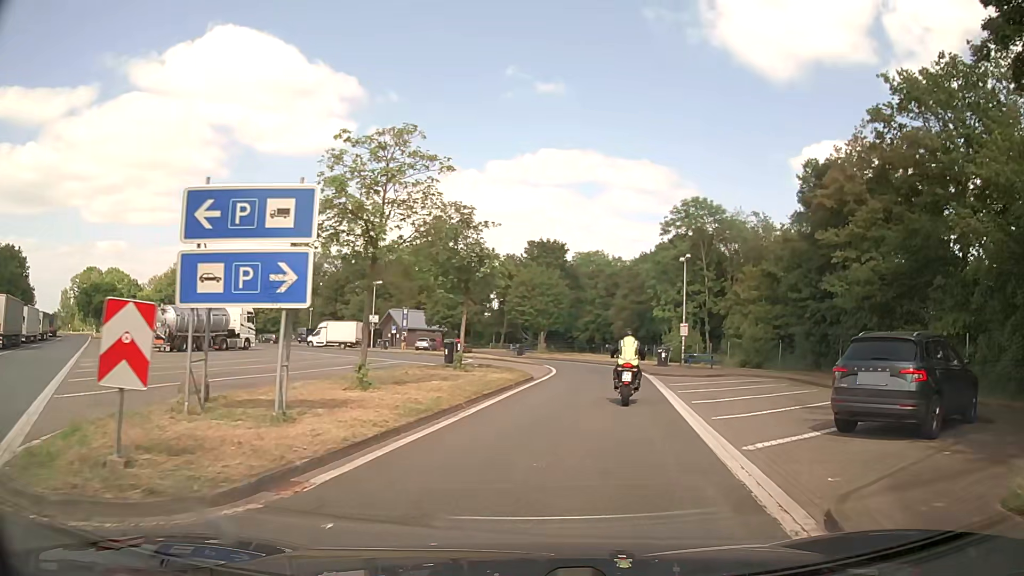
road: service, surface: asphalt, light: Day
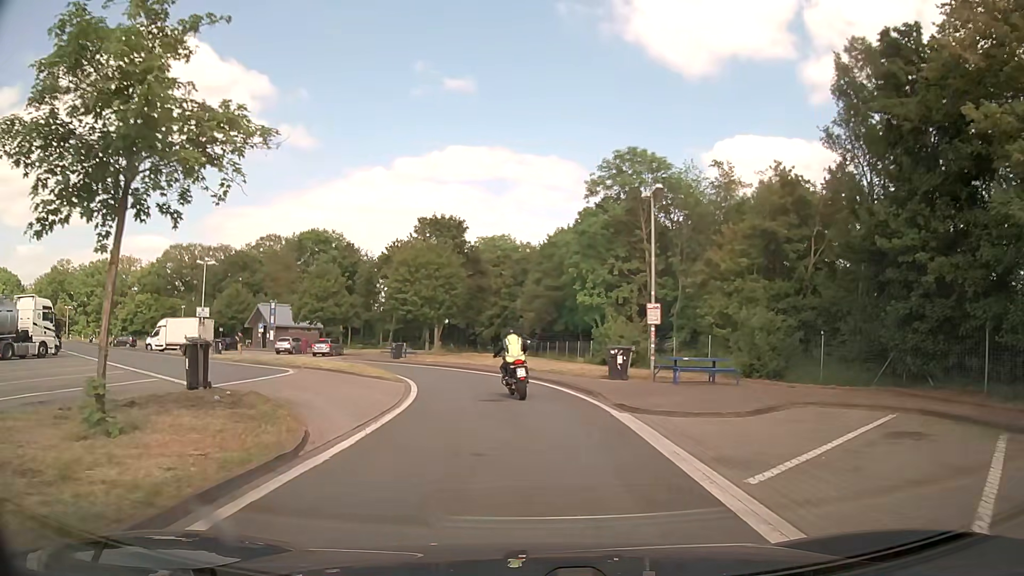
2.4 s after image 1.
(+2.0, +16.6) m; +8°
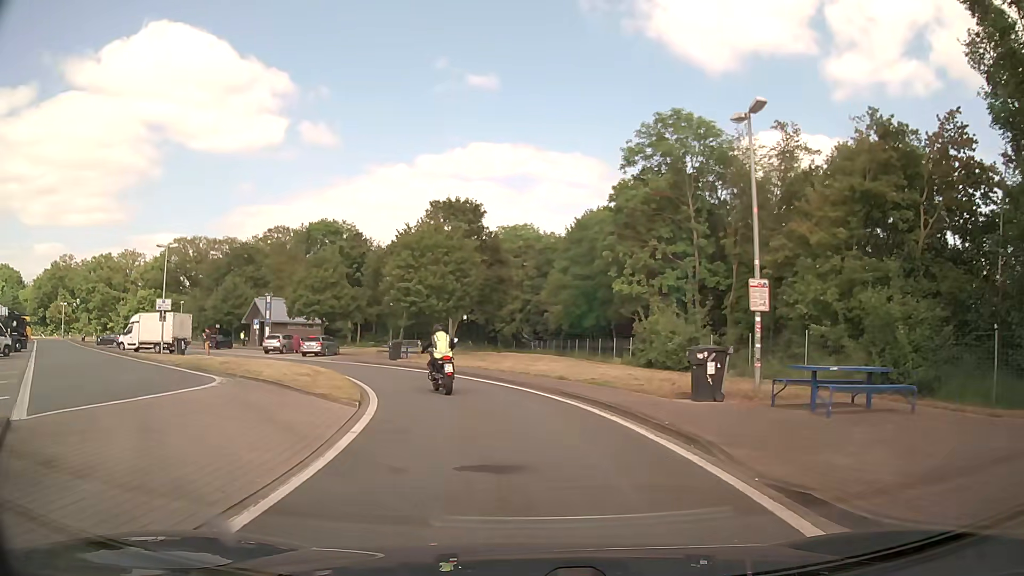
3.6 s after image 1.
(0.0, +8.2) m; -1°
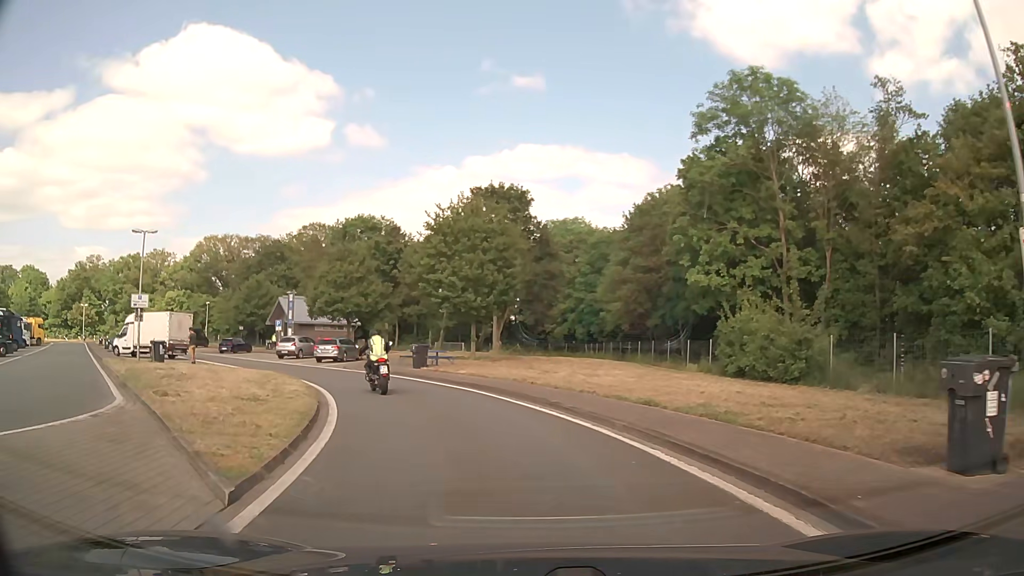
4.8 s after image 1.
(-0.3, +7.3) m; -4°
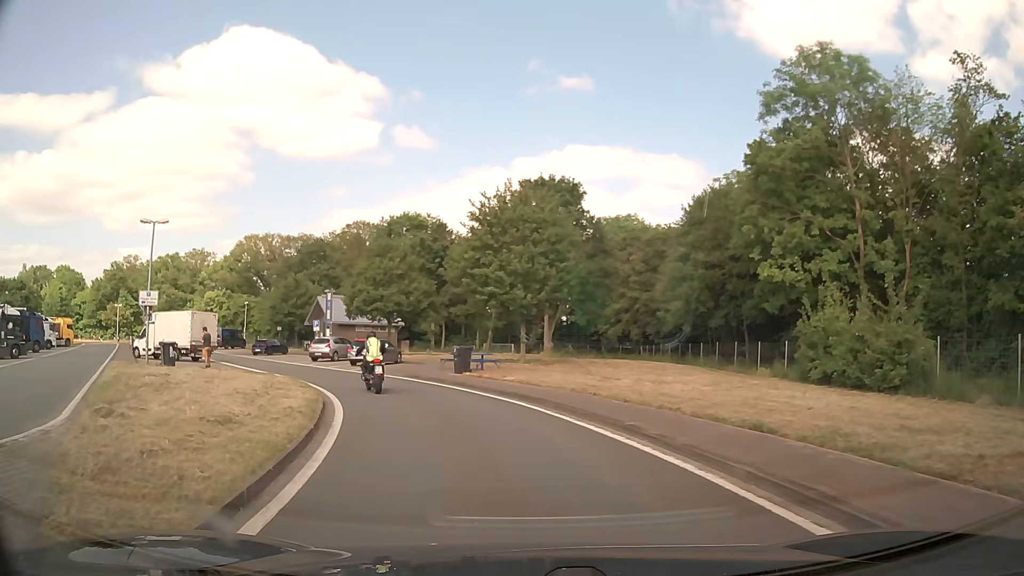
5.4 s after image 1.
(-0.2, +3.5) m; -5°
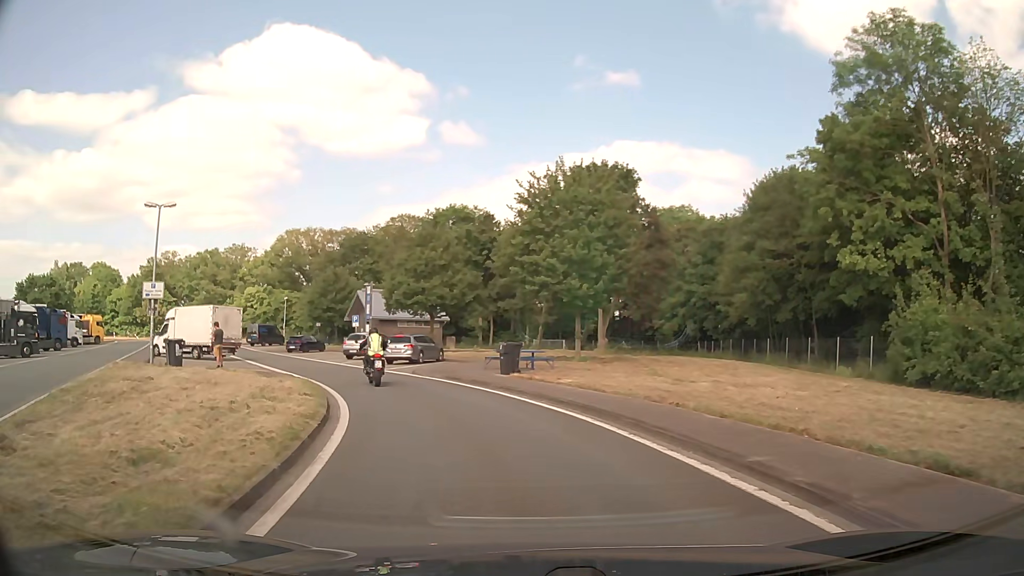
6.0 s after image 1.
(-0.1, +3.5) m; -3°
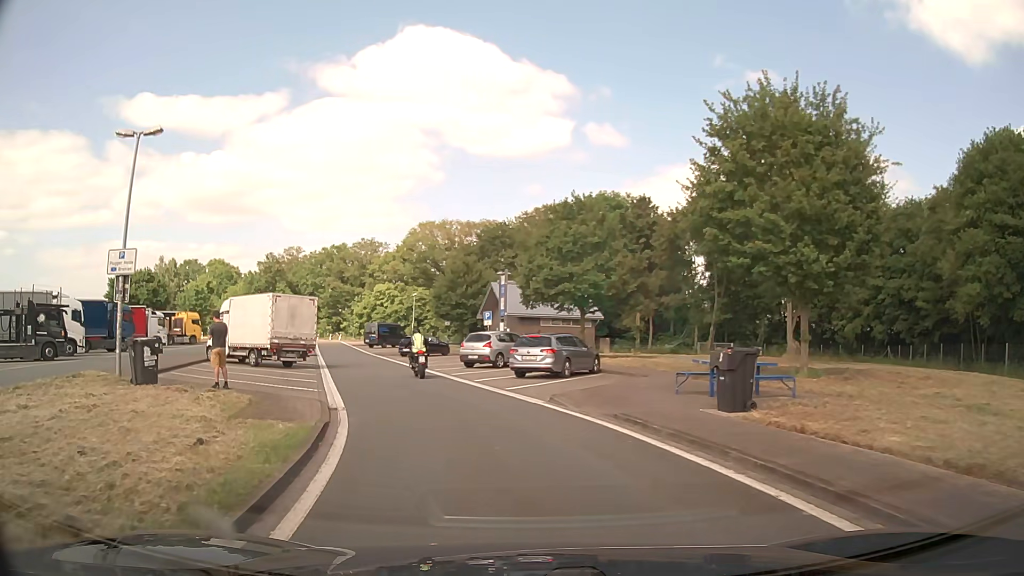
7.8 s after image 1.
(-1.3, +11.0) m; -13°
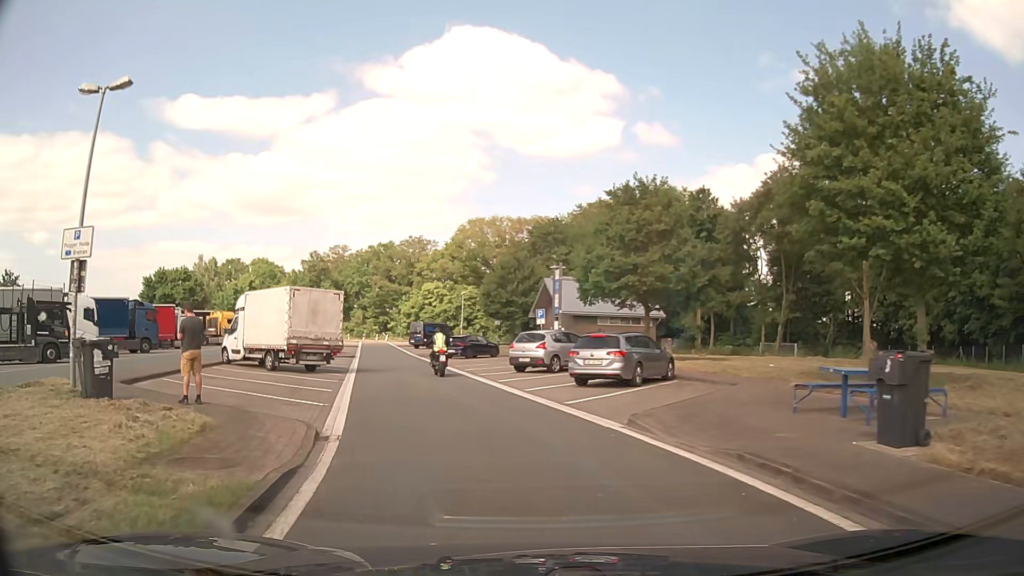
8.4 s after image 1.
(-0.2, +4.0) m; -4°
